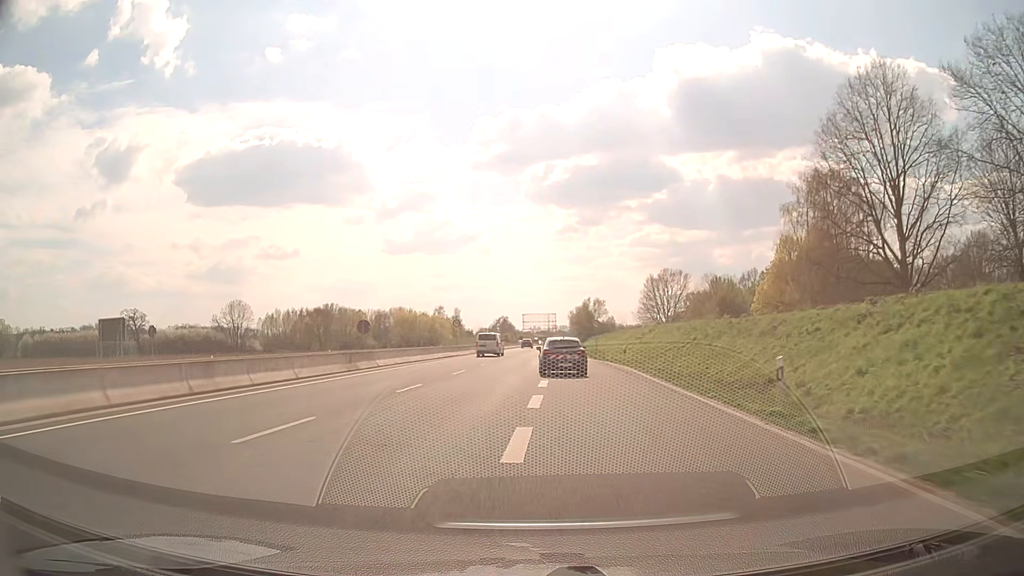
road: trunk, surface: asphalt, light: Day
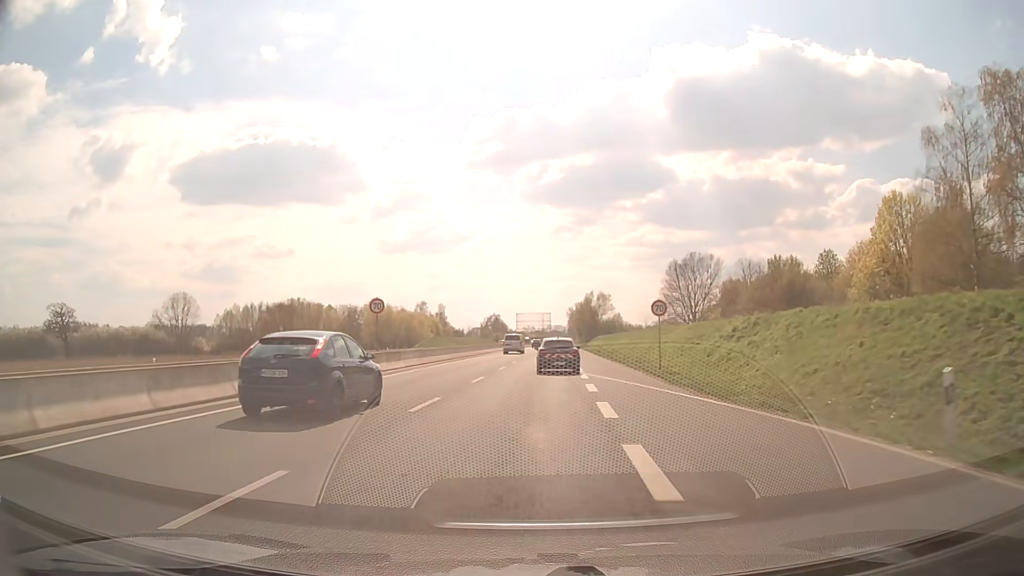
(0.0, +32.0) m; 0°
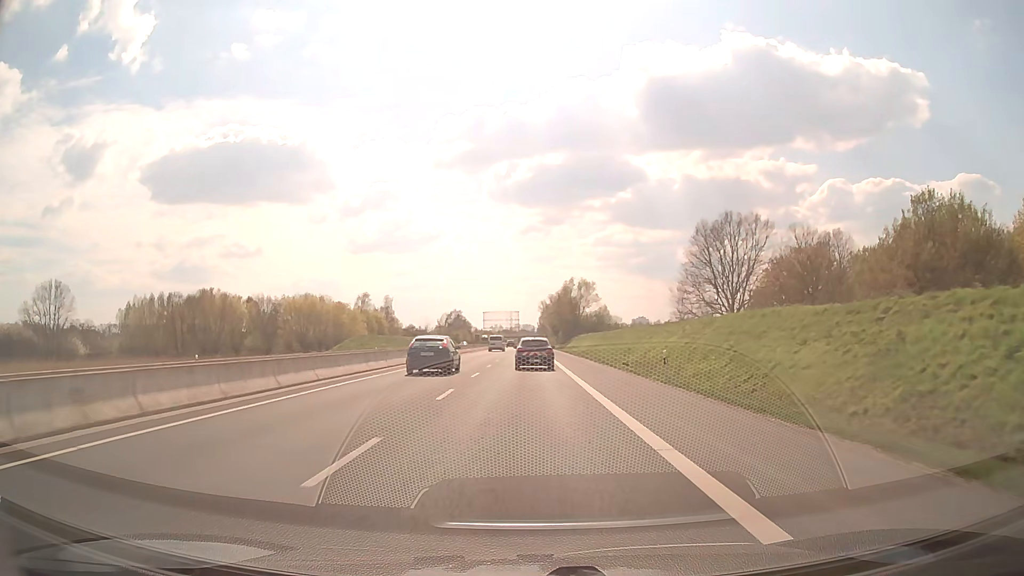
(+1.1, +43.0) m; +3°
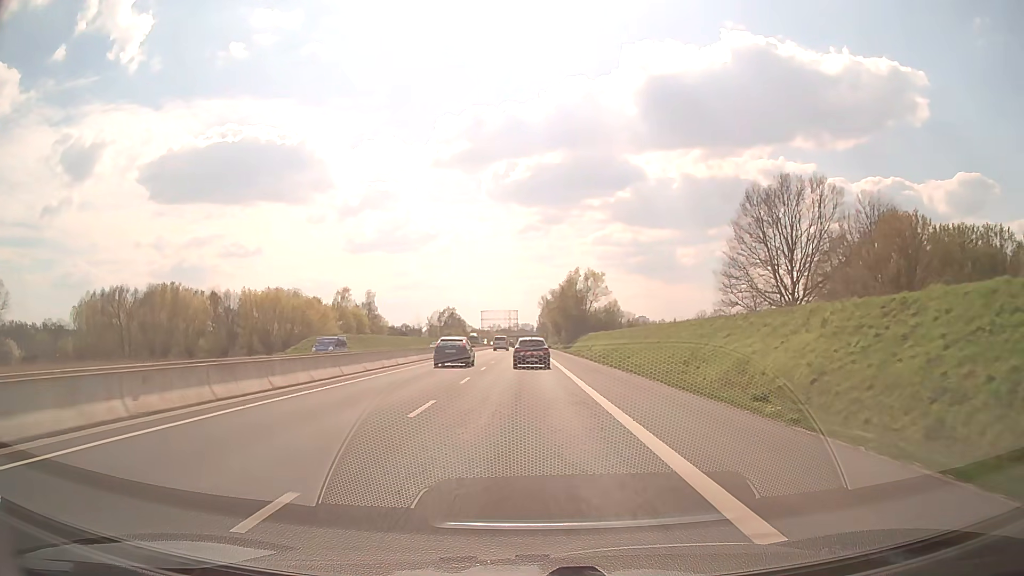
(0.0, +21.6) m; 0°
(0, +10) (0, +20) (0, +30) (0, +40) (0, +50) (0, +60) (0, +70) (0, +80) (0, +90) (0, +100) m
